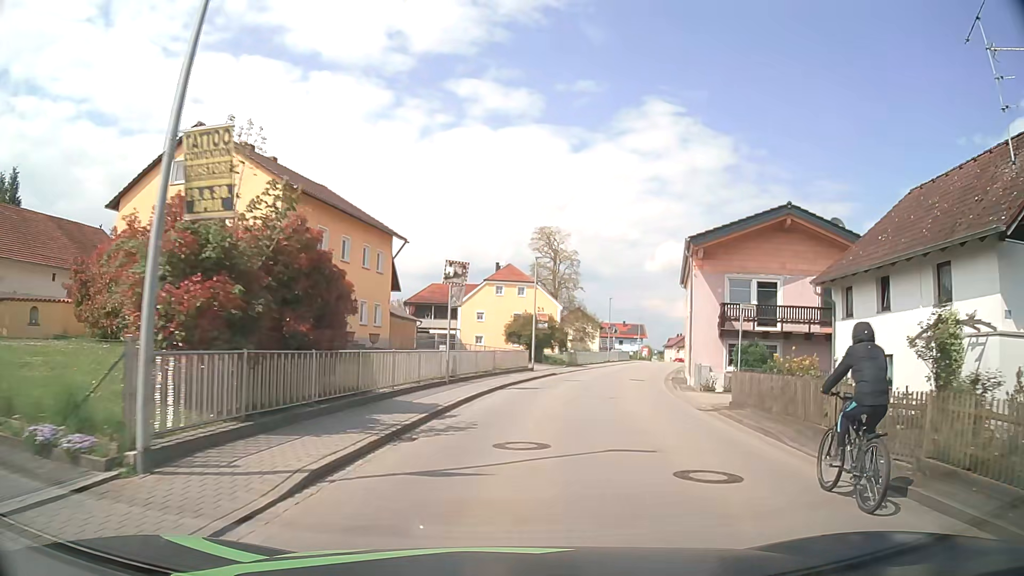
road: secondary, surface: asphalt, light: Day
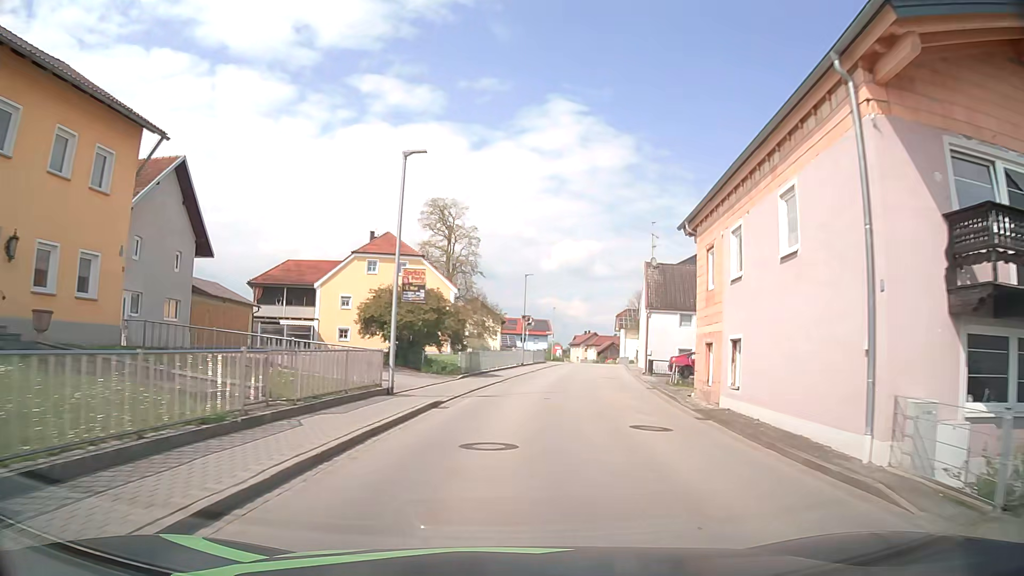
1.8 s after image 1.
(+1.5, +19.8) m; +9°
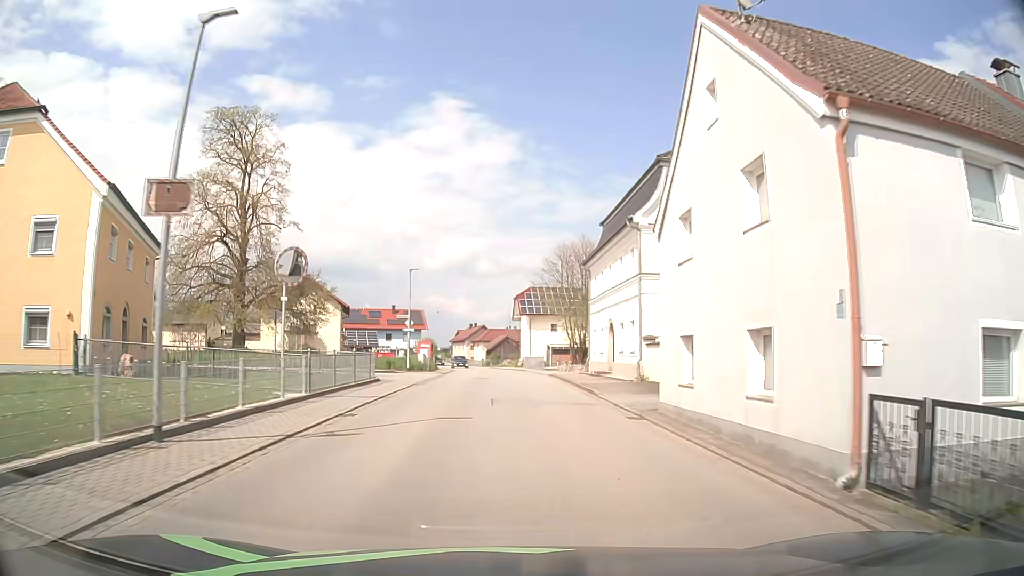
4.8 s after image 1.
(+4.2, +37.2) m; +10°
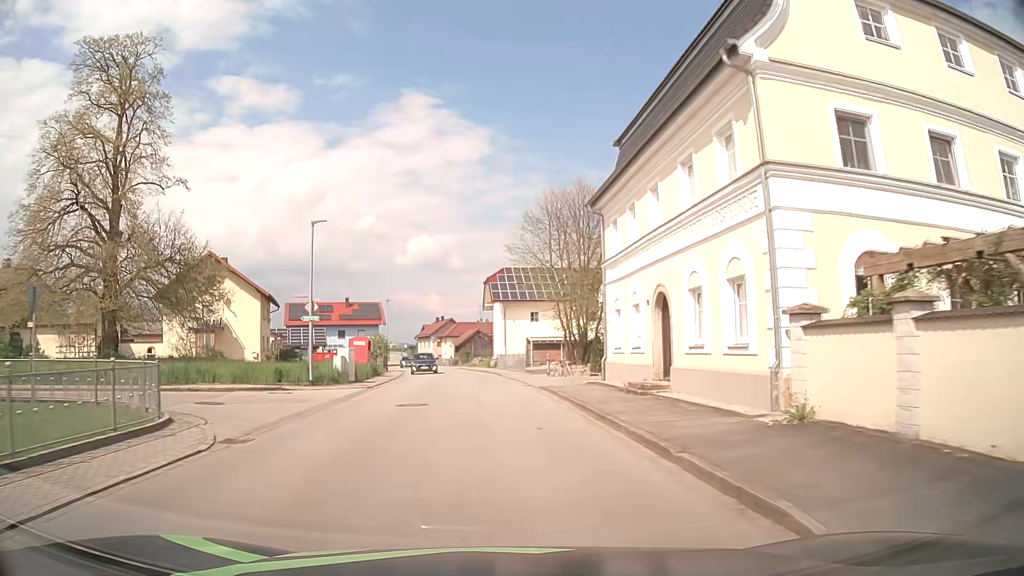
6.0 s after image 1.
(+0.4, +15.9) m; +2°
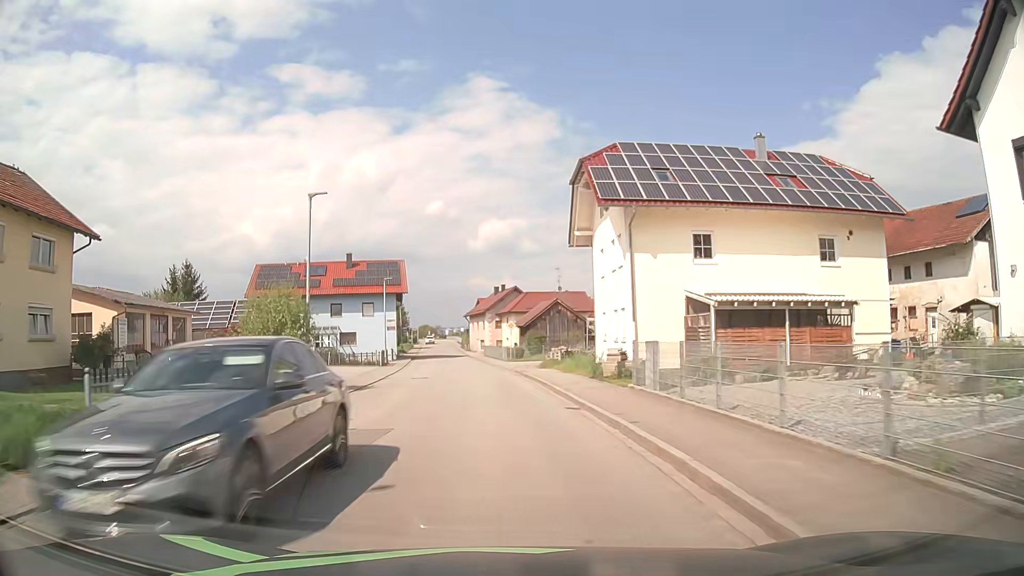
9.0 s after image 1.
(-1.8, +38.8) m; -6°
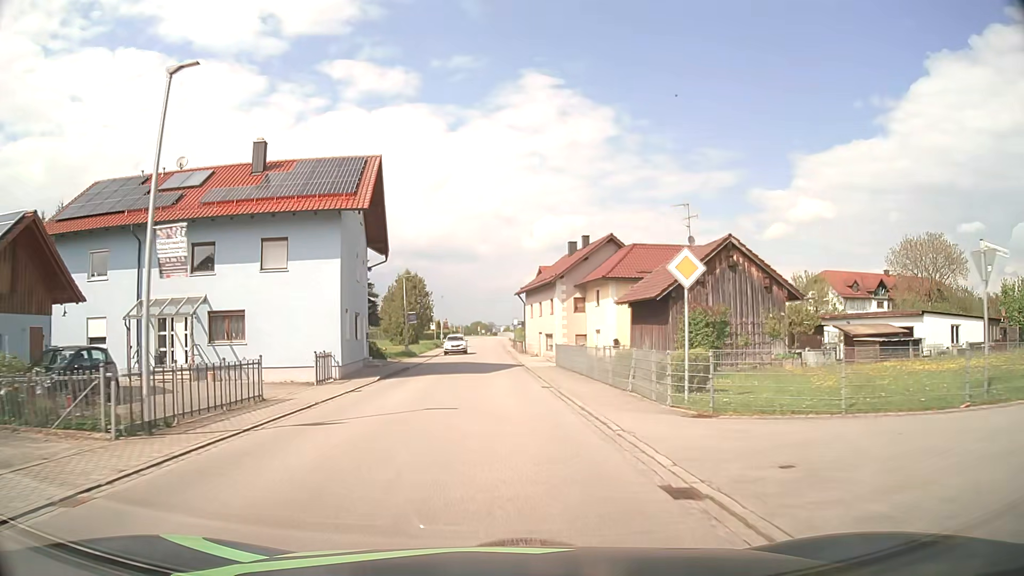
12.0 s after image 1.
(-2.0, +38.5) m; -5°
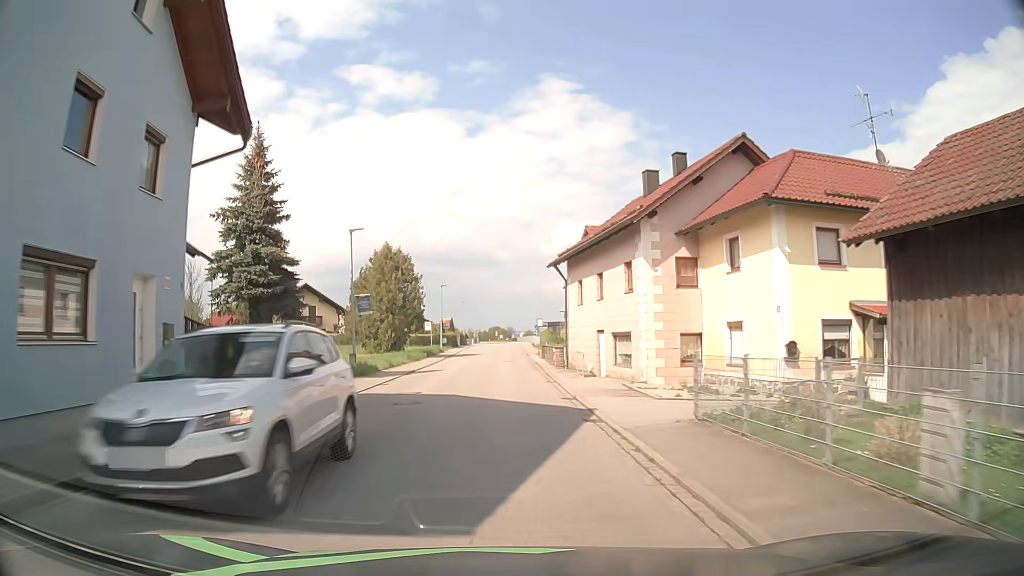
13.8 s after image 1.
(-0.3, +23.0) m; -1°
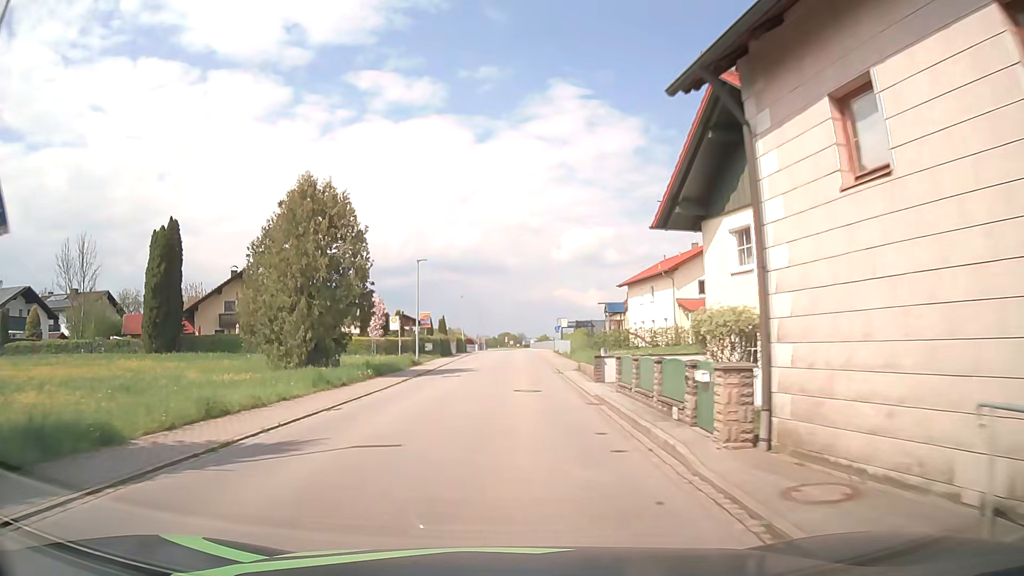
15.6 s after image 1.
(-0.3, +22.7) m; -1°
(0, +10) (0, +20) (0, +30) (0, +40) (0, +50) (0, +60) (0, +70) (+1, +80) (+1, +90) (+1, +100) m
